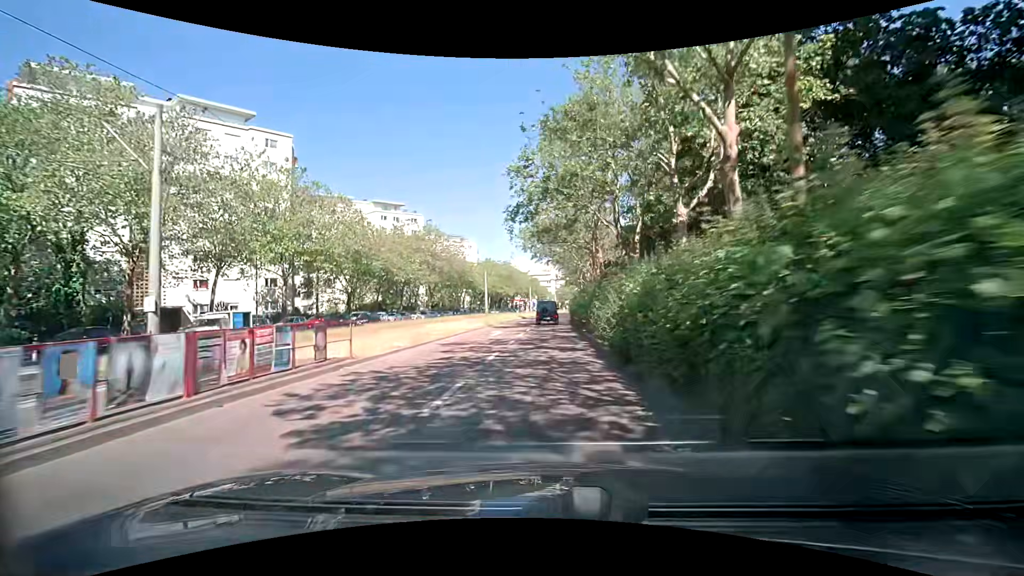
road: tertiary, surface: asphalt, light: Day
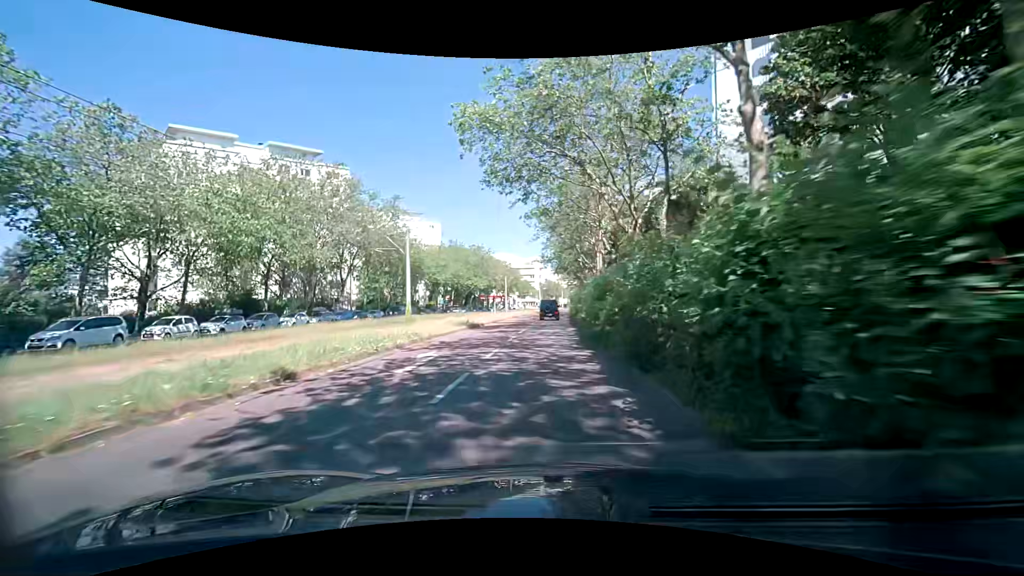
(+0.7, +35.3) m; +2°
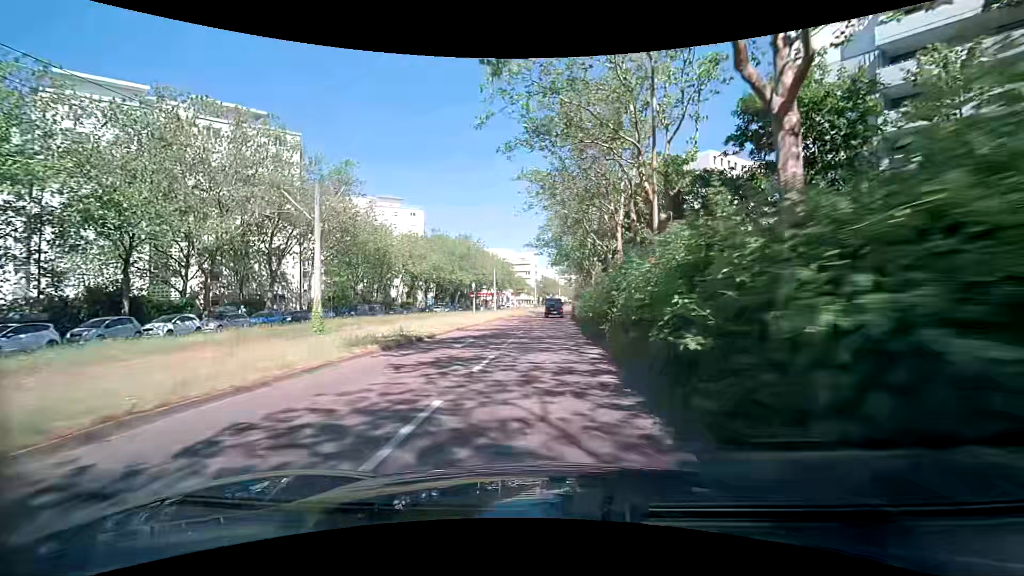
(0.0, +14.9) m; 0°
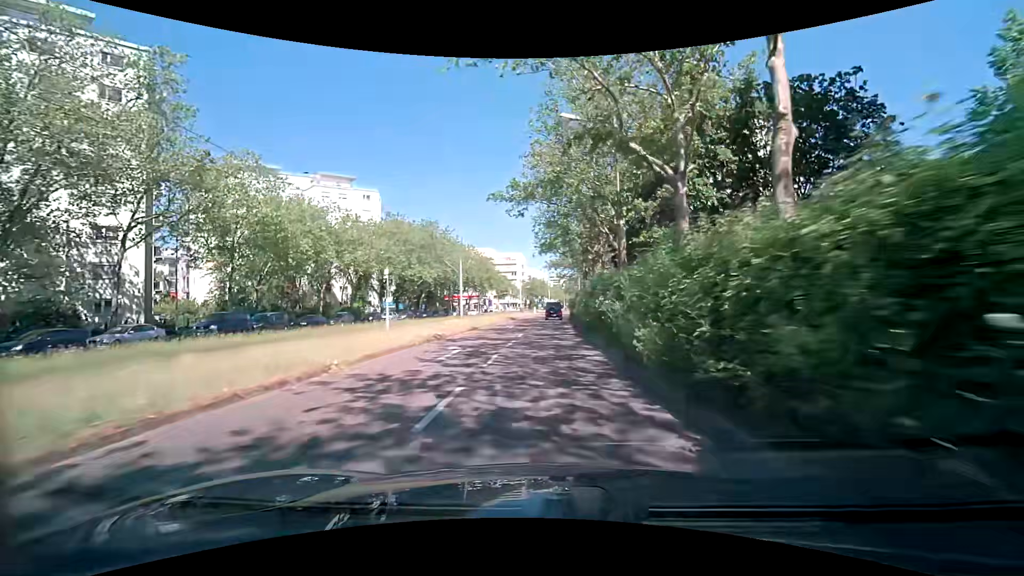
(+0.3, +22.4) m; +1°
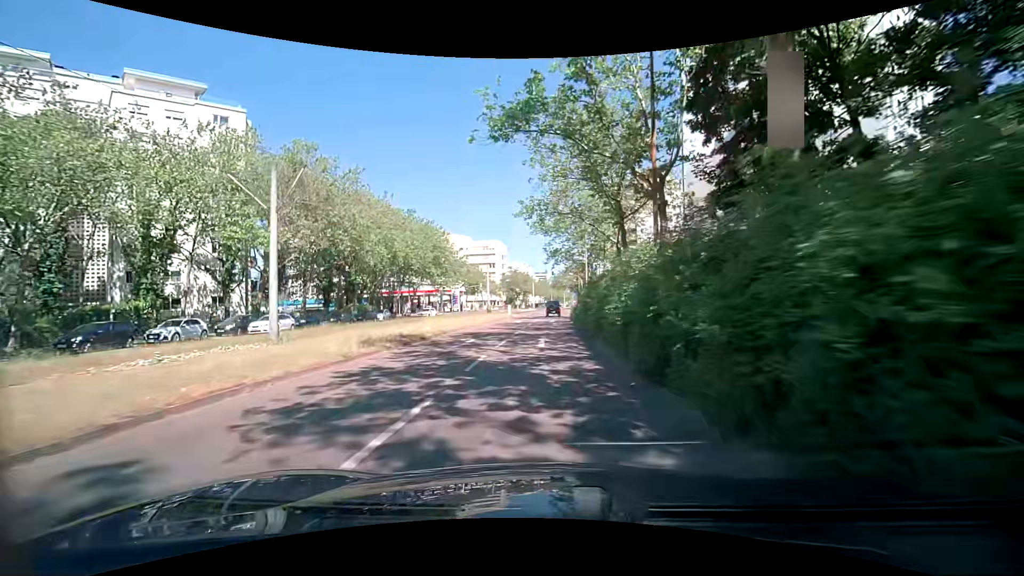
(+0.8, +37.1) m; +2°
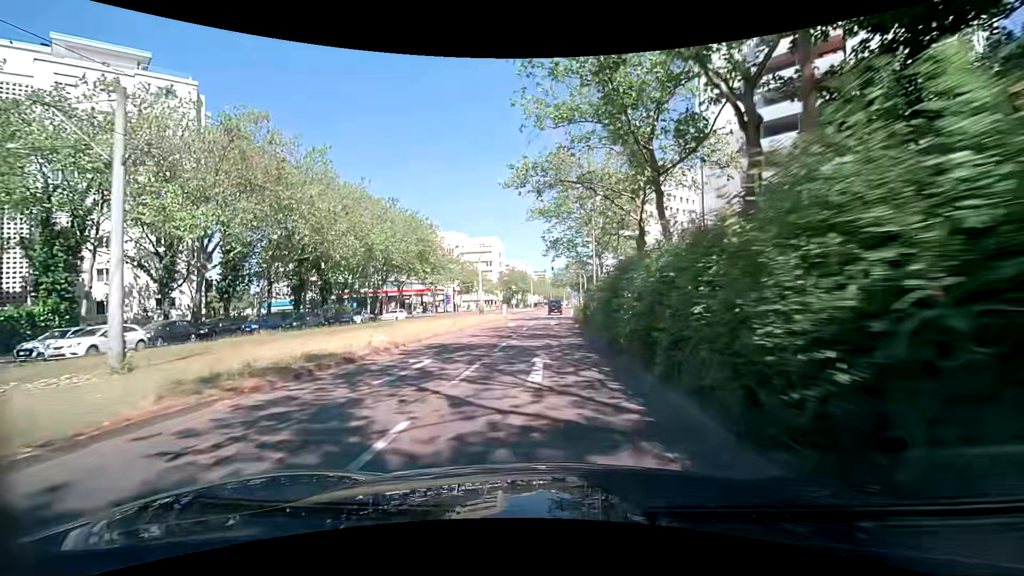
(0.0, +7.4) m; 0°
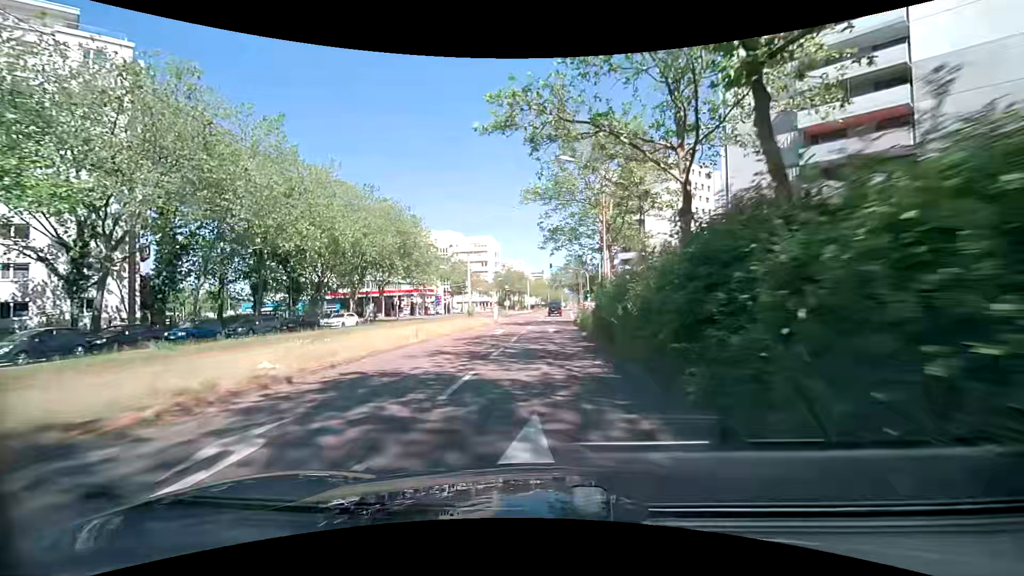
(0.0, +7.4) m; 0°
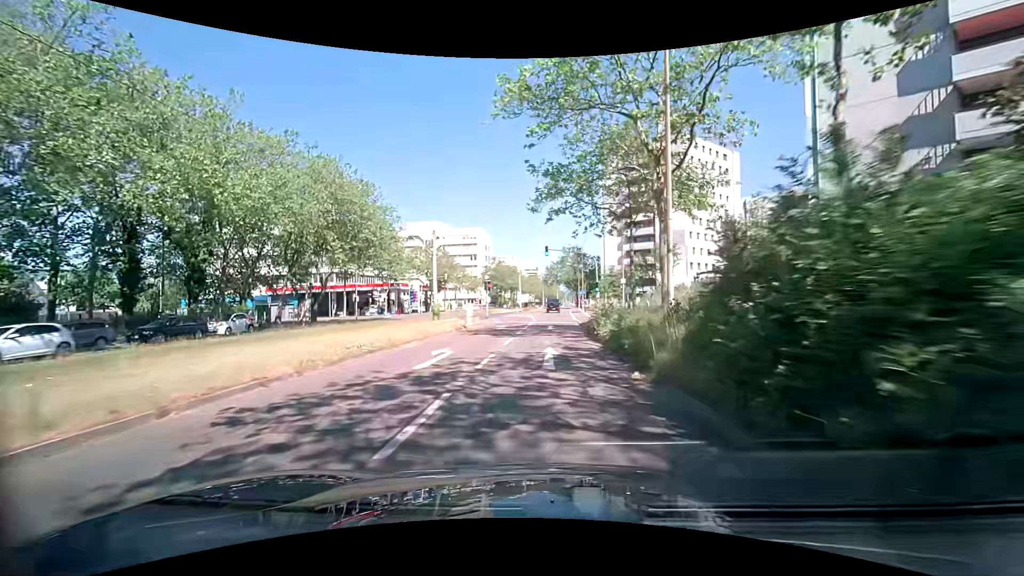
(+0.1, +14.7) m; +1°
(0, +10) (0, +20) (0, +30) (+1, +40) (+1, +50) (+1, +60) (+2, +70) (+2, +80) (+3, +90) (+3, +100) m
